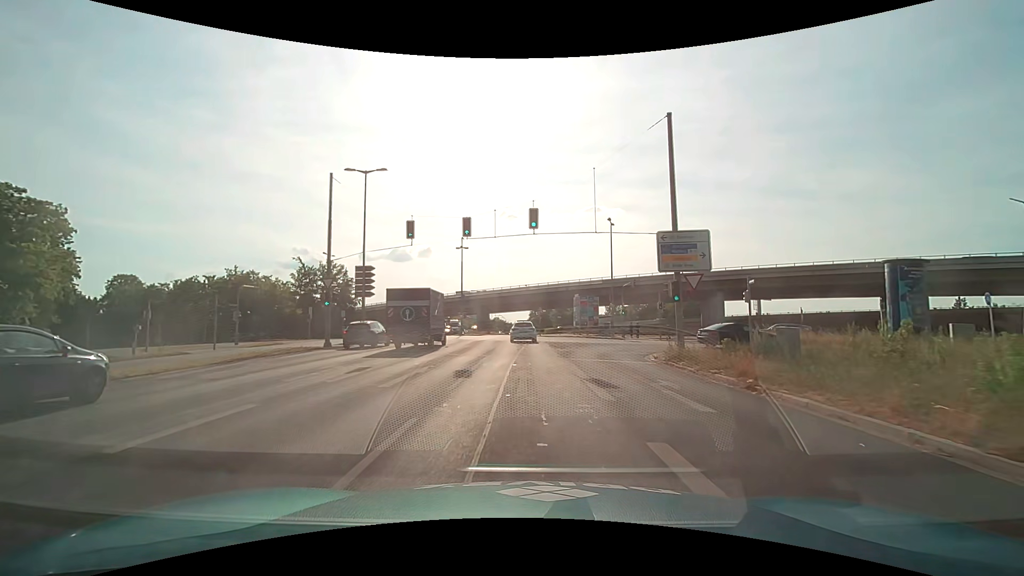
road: primary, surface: asphalt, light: Day
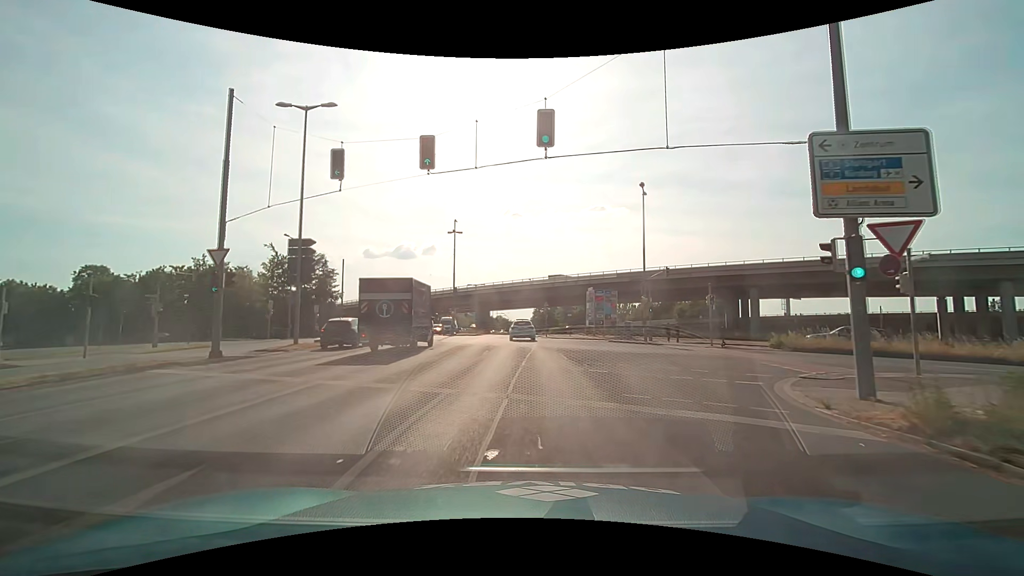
(0.0, +11.0) m; 0°
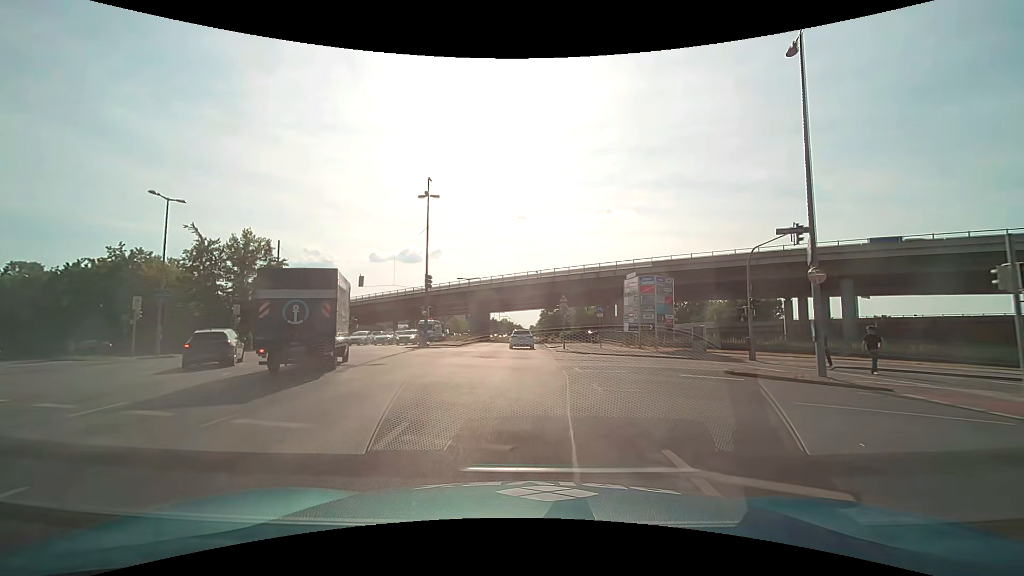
(-0.3, +19.2) m; -2°
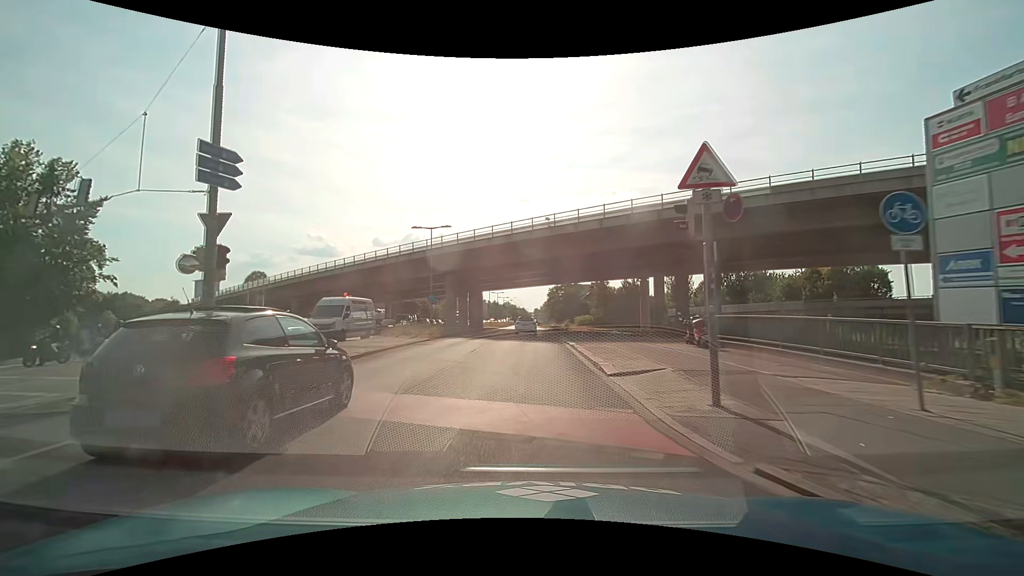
(0.0, +28.1) m; 0°
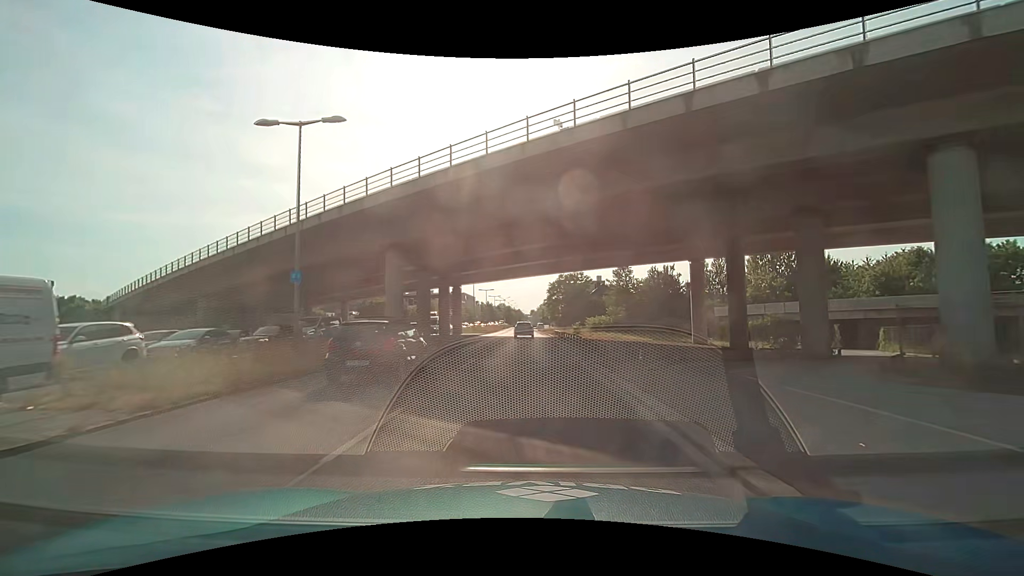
(+0.1, +22.2) m; 0°
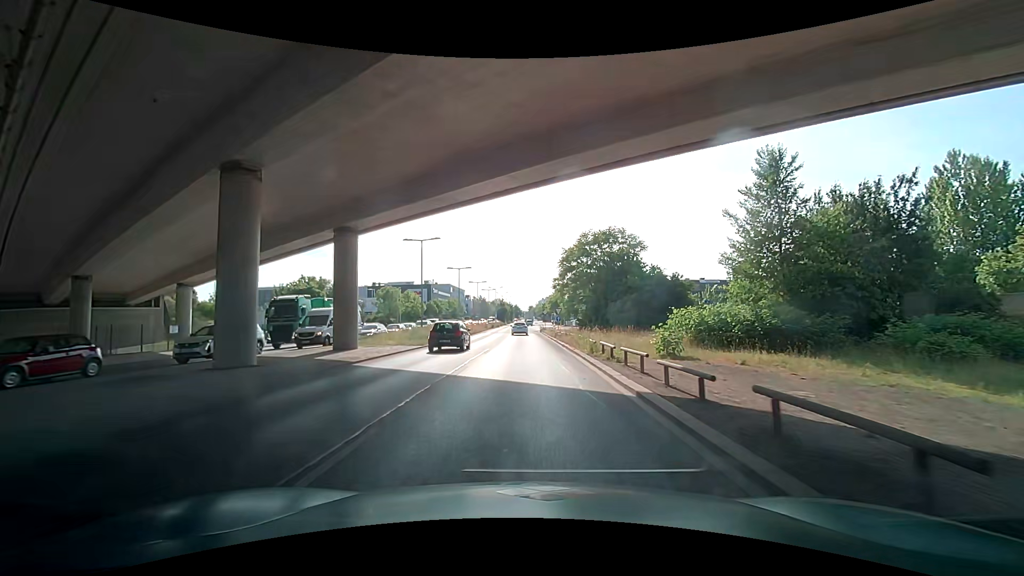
(-0.3, +37.8) m; +1°
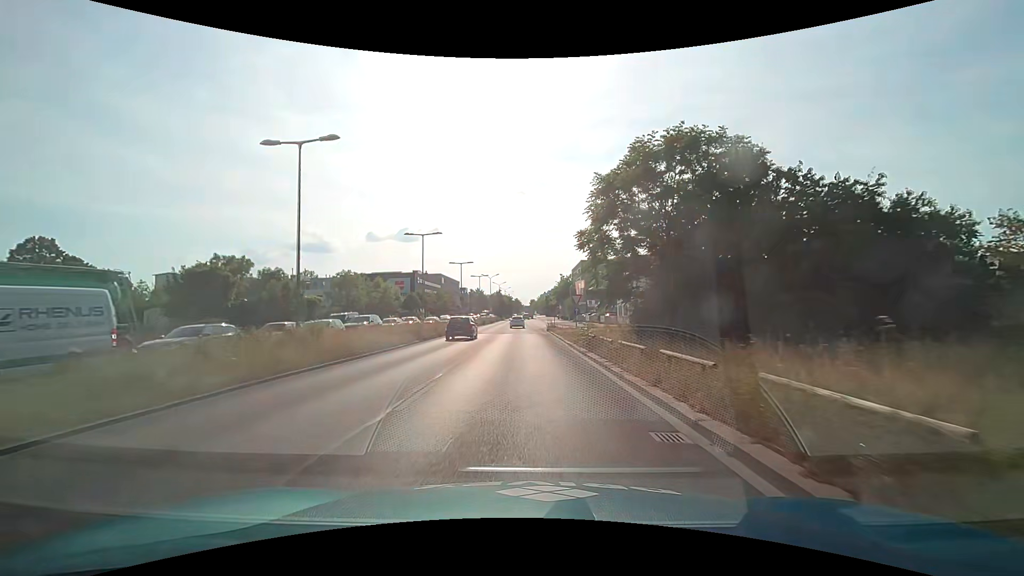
(-0.8, +23.0) m; -1°
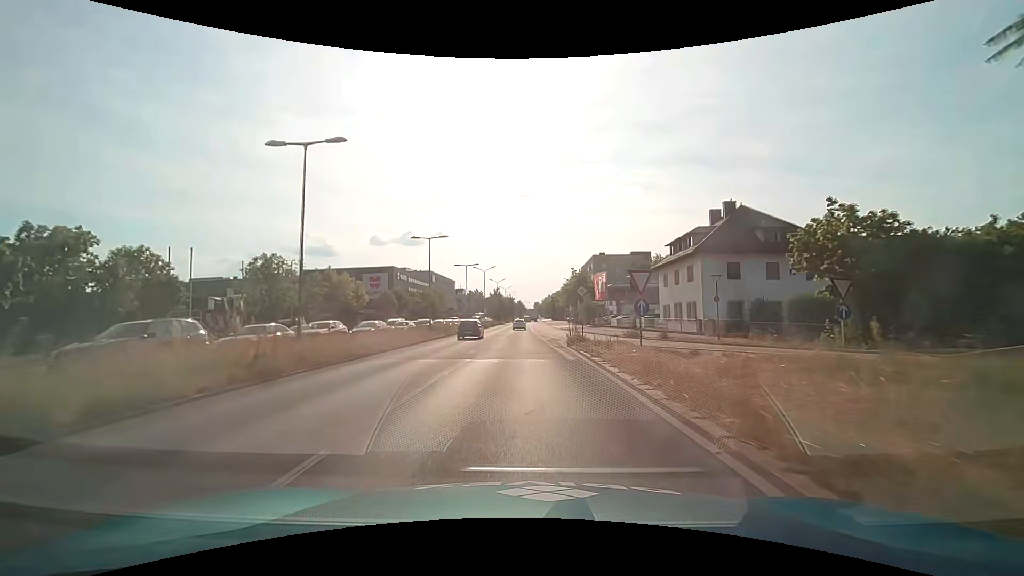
(0.0, +23.1) m; 0°
(0, +10) (0, +20) (0, +30) (0, +40) (-1, +50) (-1, +60) (-1, +70) (-1, +80) (-2, +90) (-2, +100) m
